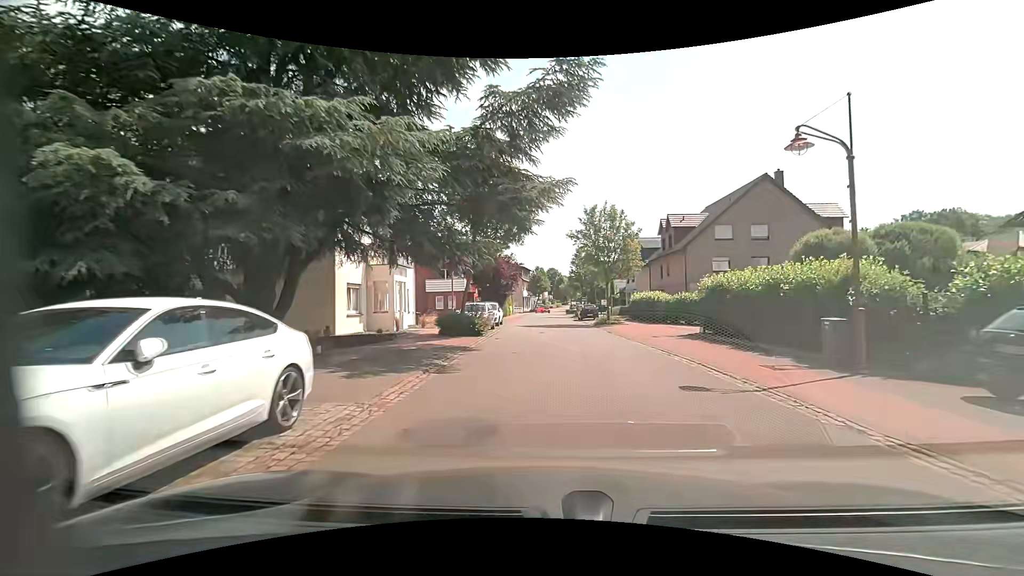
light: Day
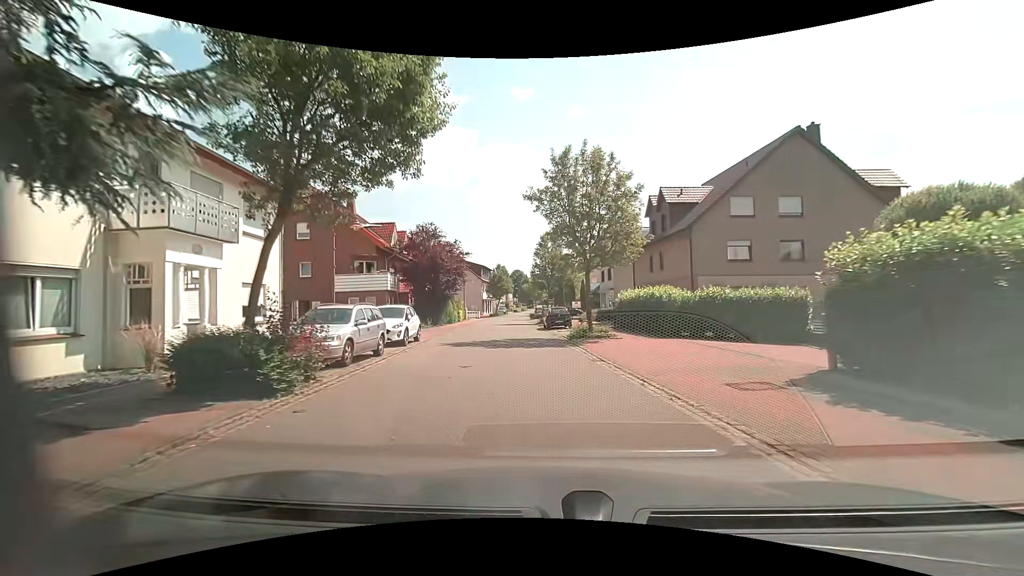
(+0.9, +13.3) m; +4°
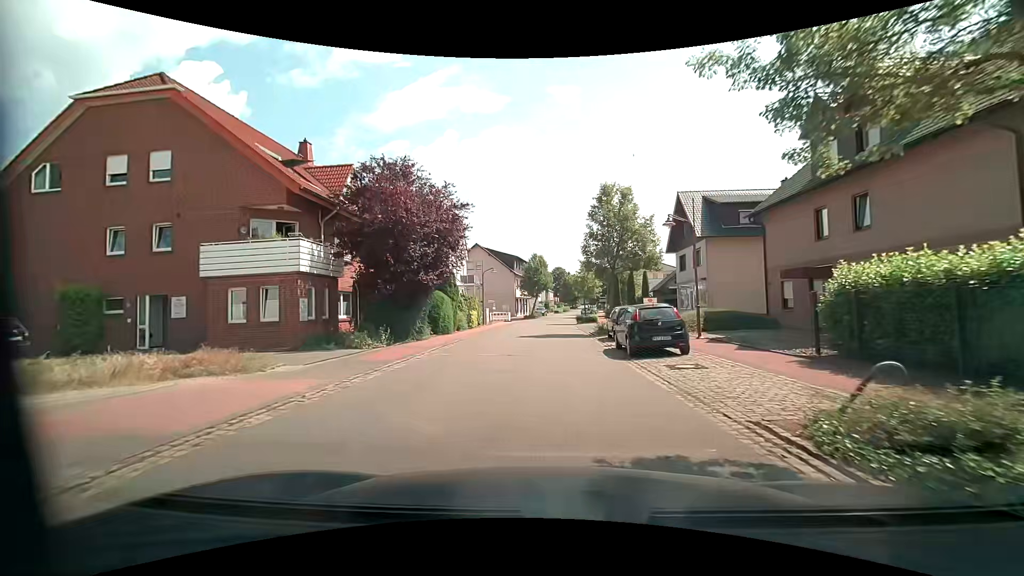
(-1.0, +18.5) m; -6°
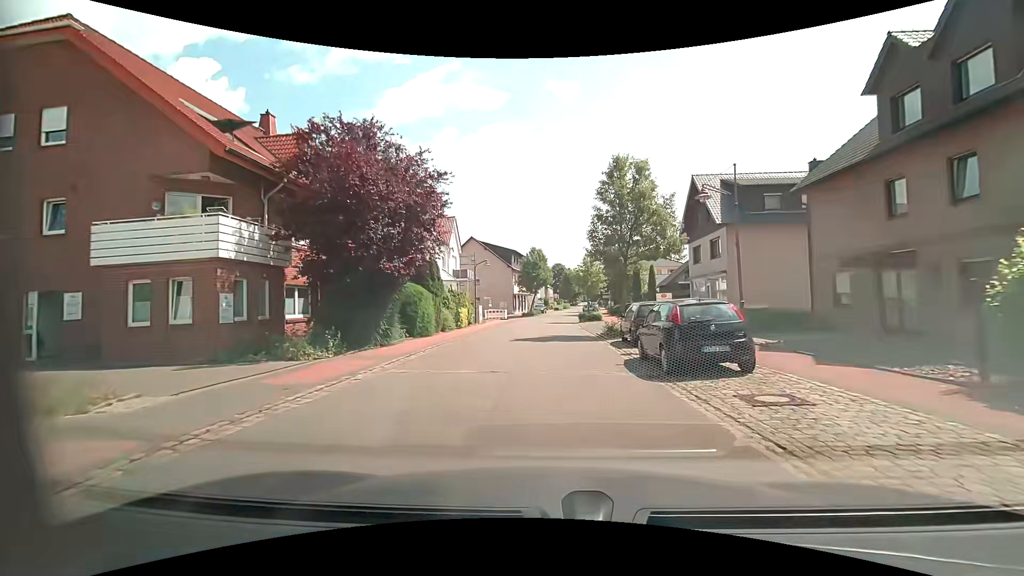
(+0.1, +4.4) m; +1°
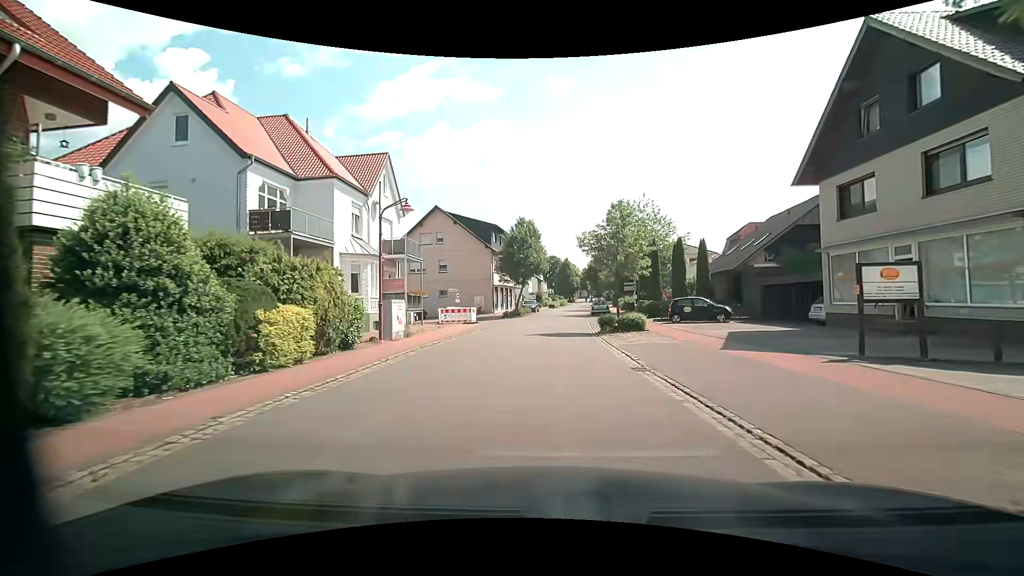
(+0.1, +21.4) m; +1°
